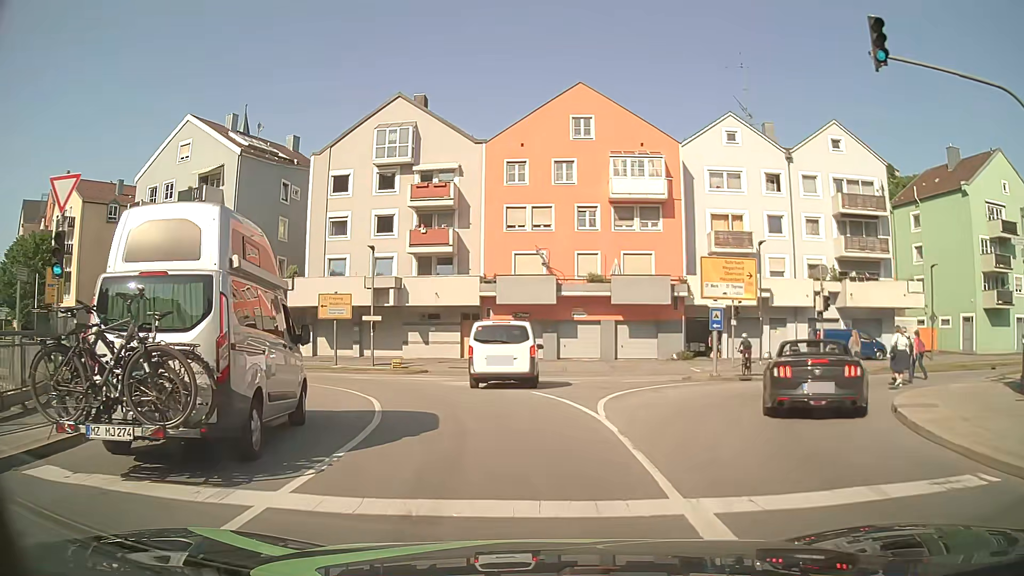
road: primary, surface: asphalt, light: Day
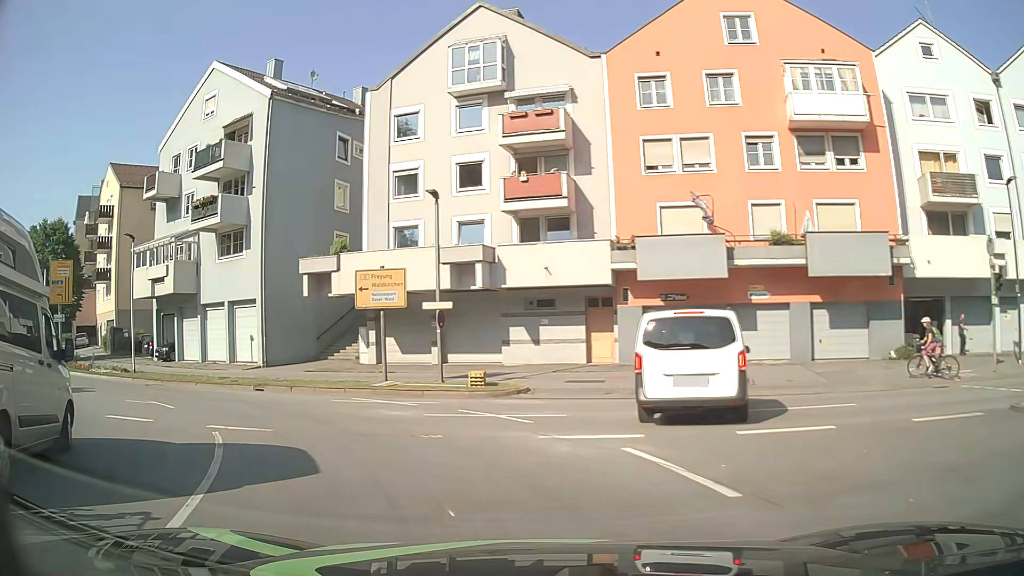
(-0.7, +12.8) m; -11°
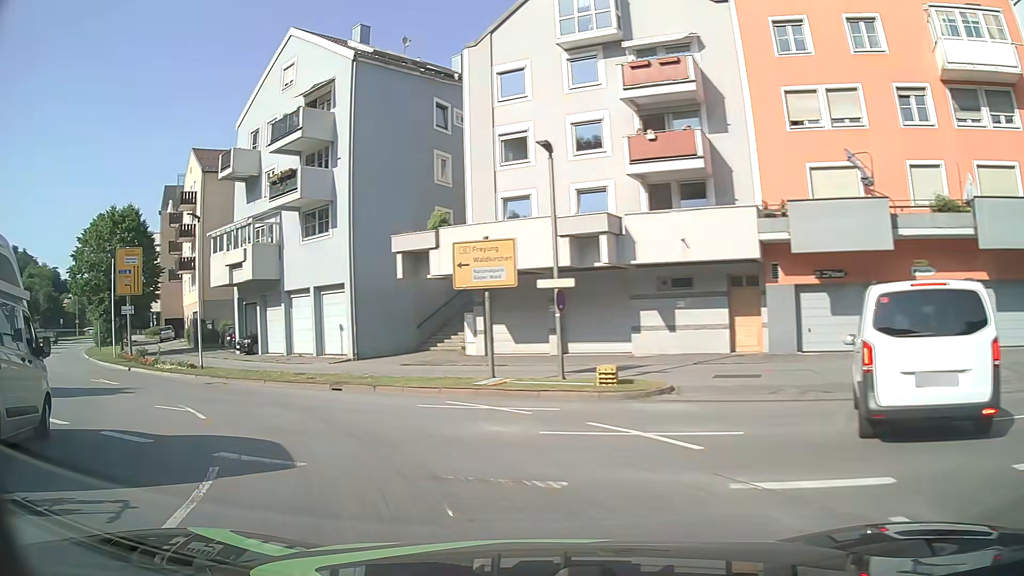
(-0.3, +4.2) m; -9°
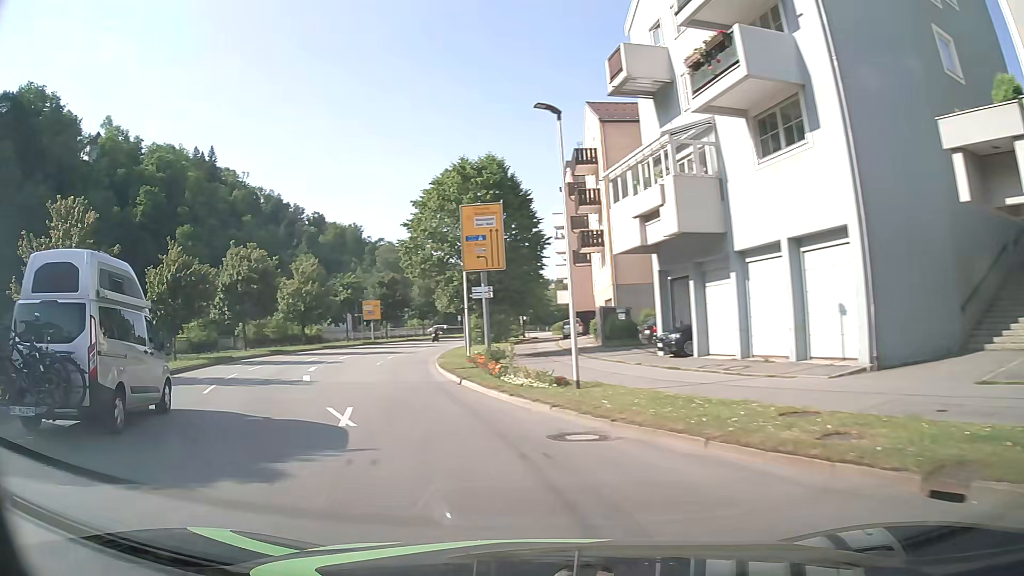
(-4.6, +13.0) m; -38°
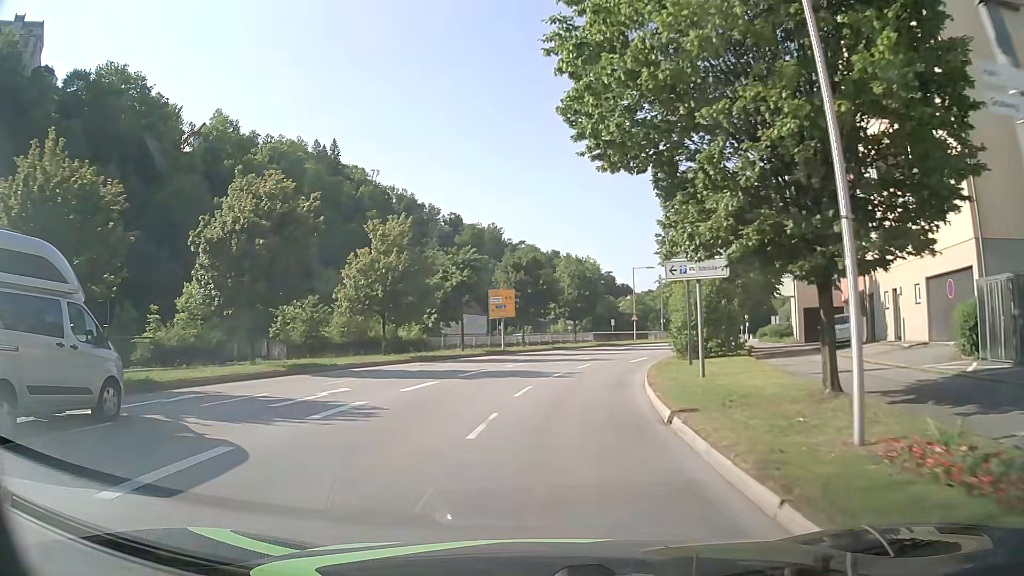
(-4.8, +23.3) m; -13°
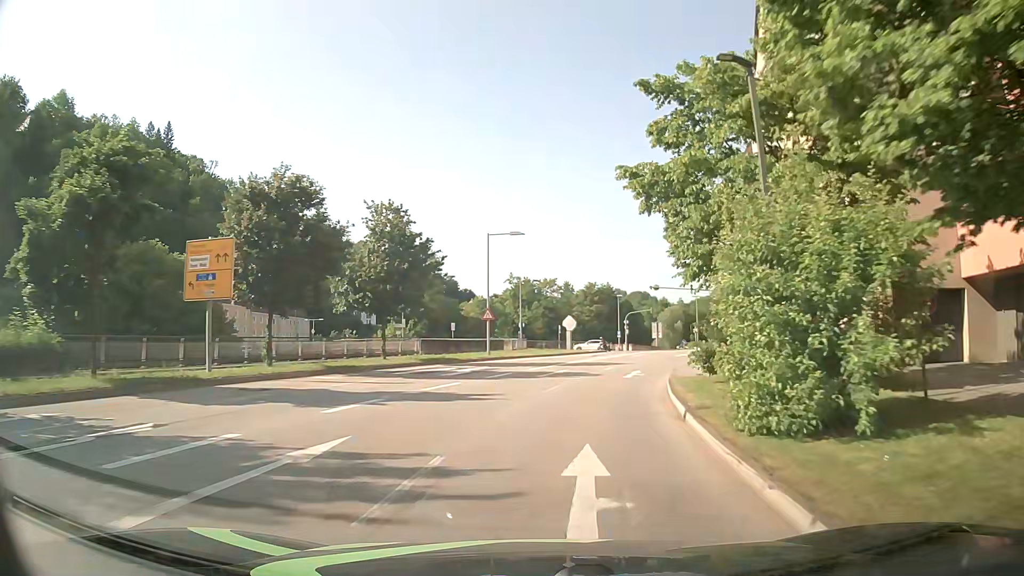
(+2.9, +27.9) m; +13°
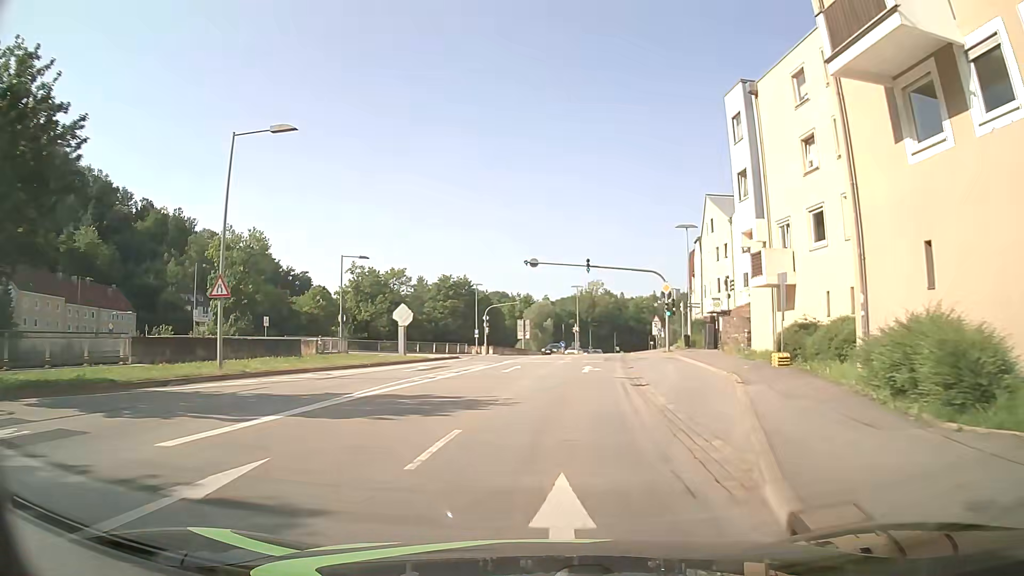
(+2.5, +21.7) m; +13°
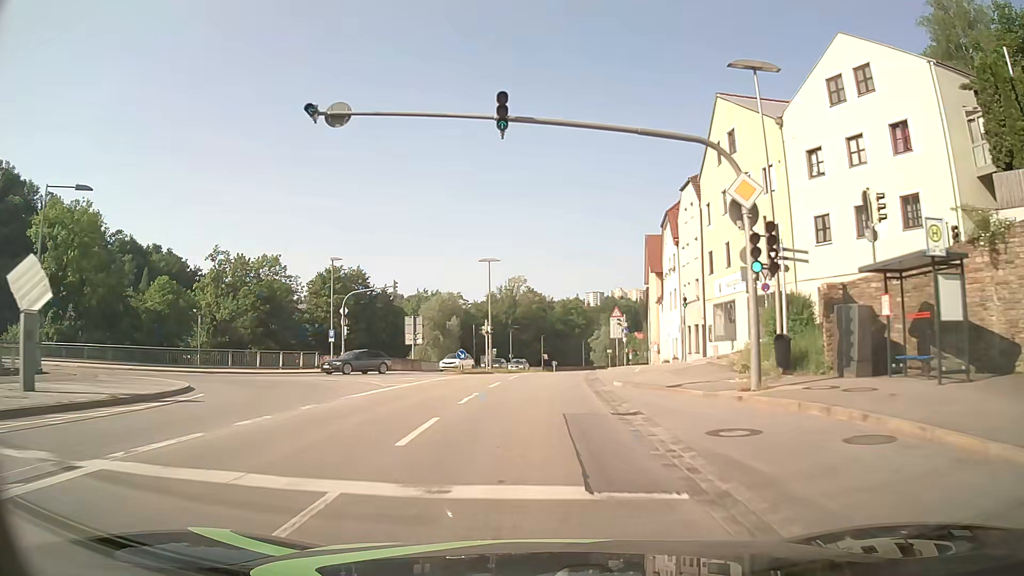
(+2.1, +29.8) m; +6°
(0, +10) (0, +20) (+1, +30) (+2, +40) (+3, +50) (+4, +60) (+6, +70) (+8, +80) (+9, +89) (+12, +99) m
